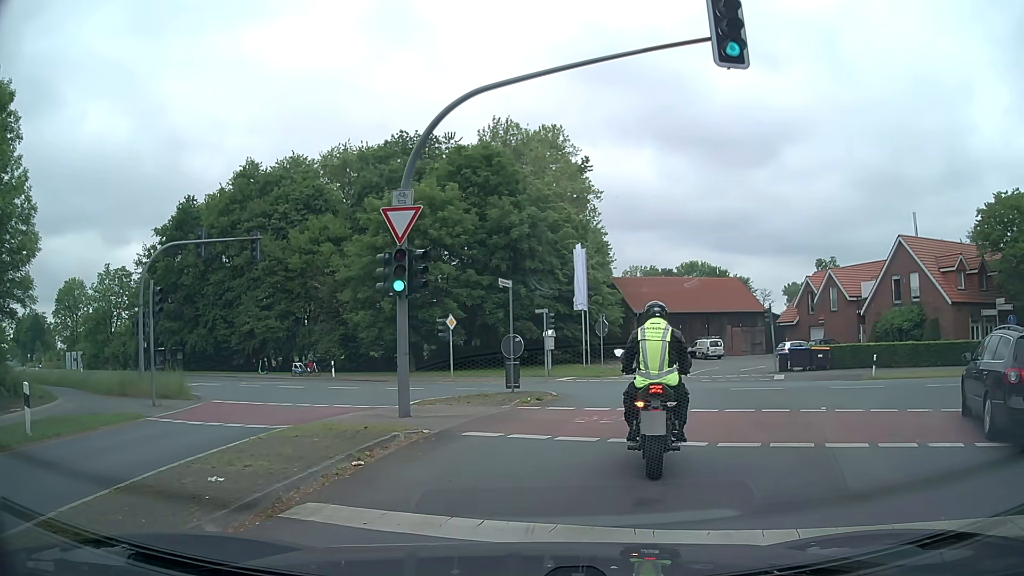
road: secondary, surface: asphalt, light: Day
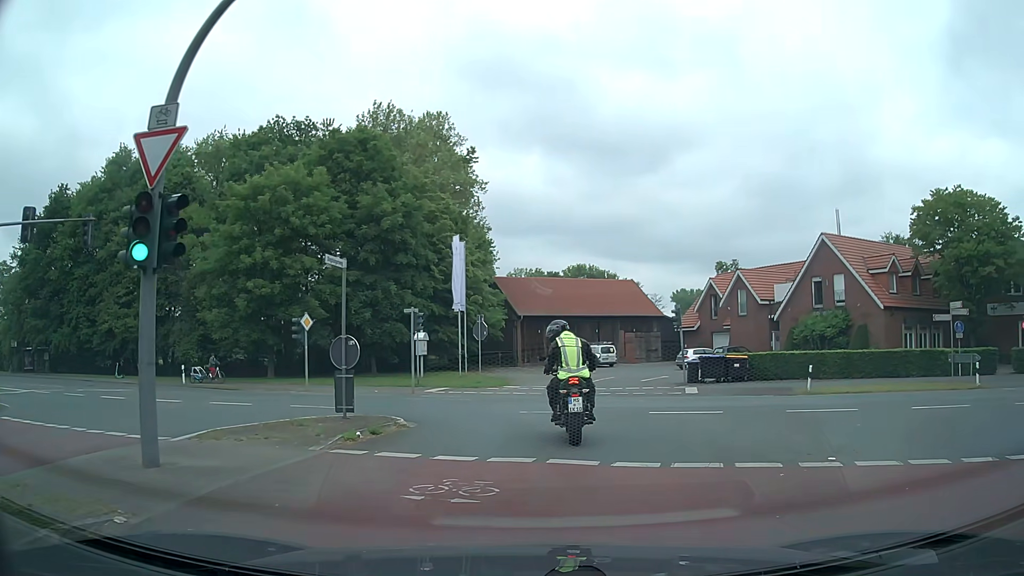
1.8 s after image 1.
(+0.3, +5.5) m; +8°
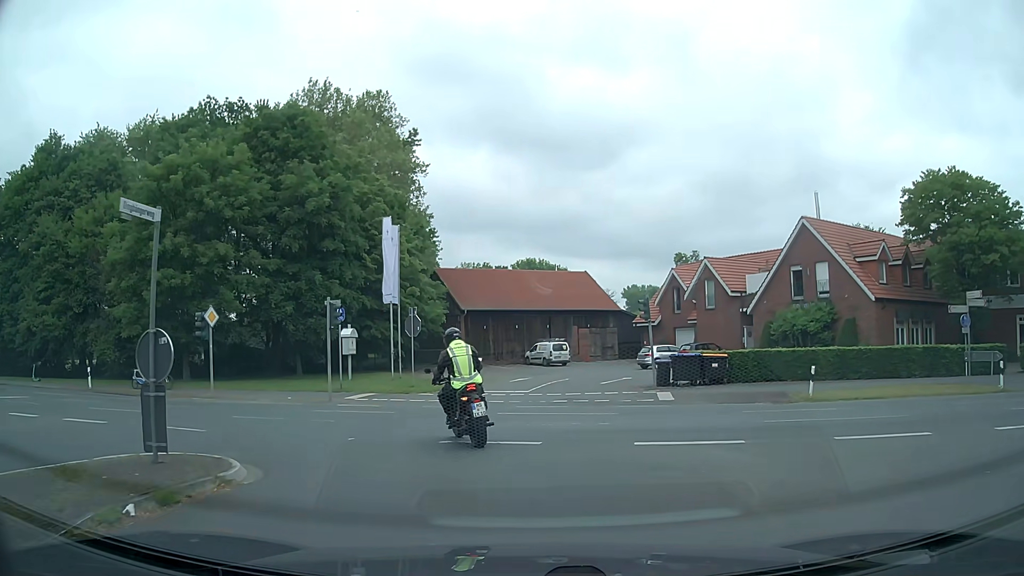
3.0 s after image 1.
(+0.2, +5.1) m; +5°
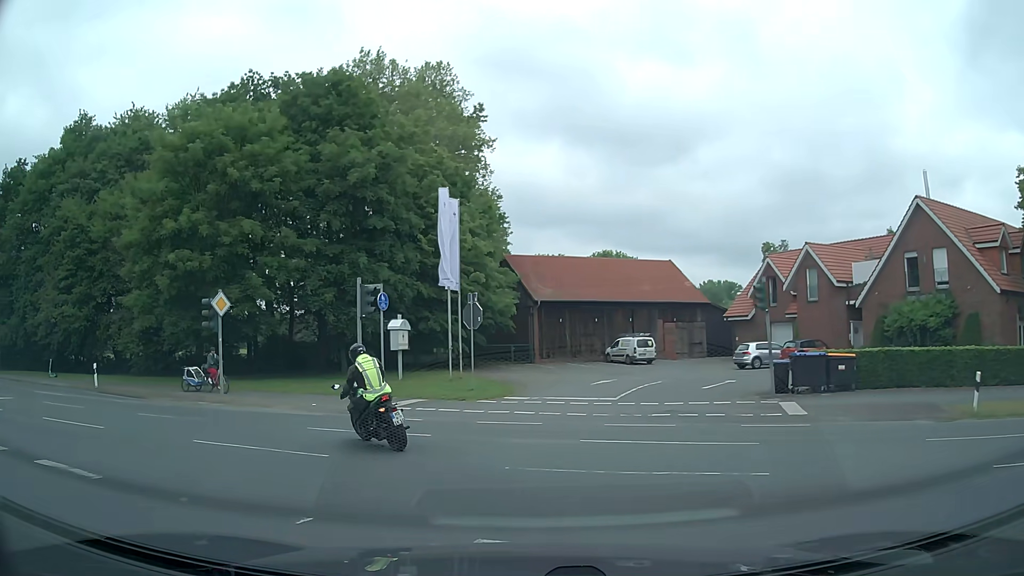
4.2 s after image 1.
(-0.3, +5.6) m; -8°
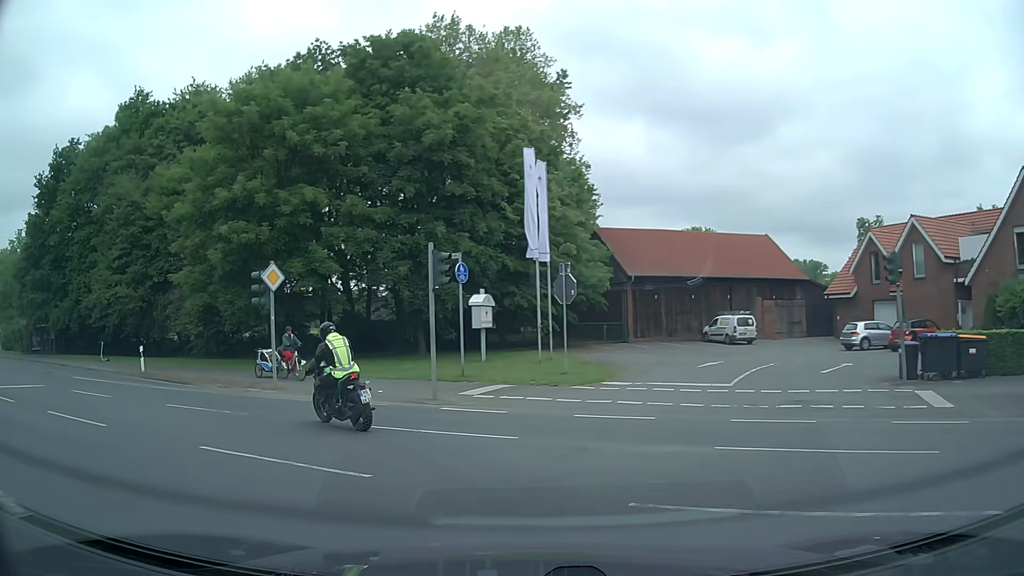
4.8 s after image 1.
(-0.2, +3.0) m; -7°
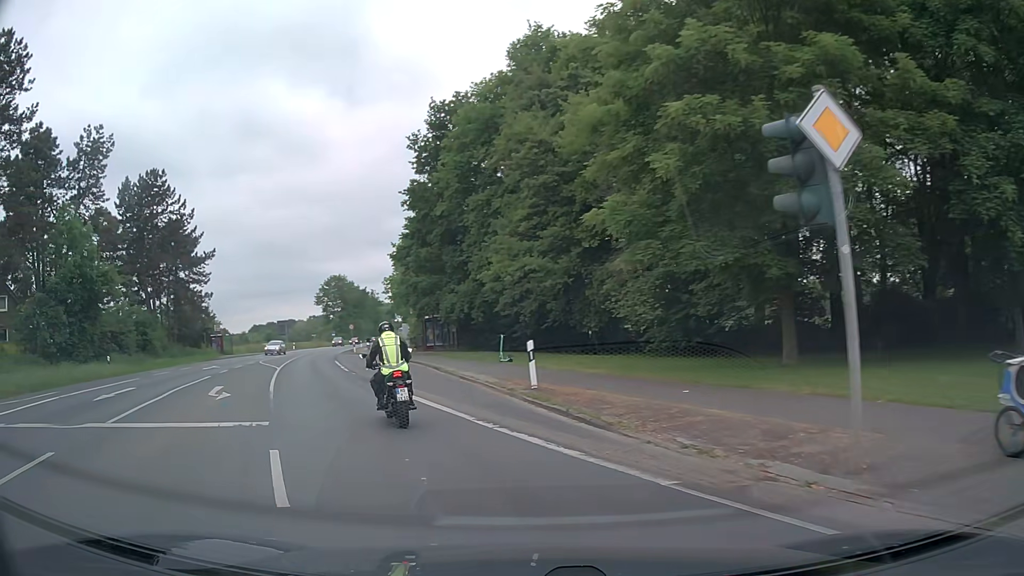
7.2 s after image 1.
(-4.7, +12.9) m; -39°
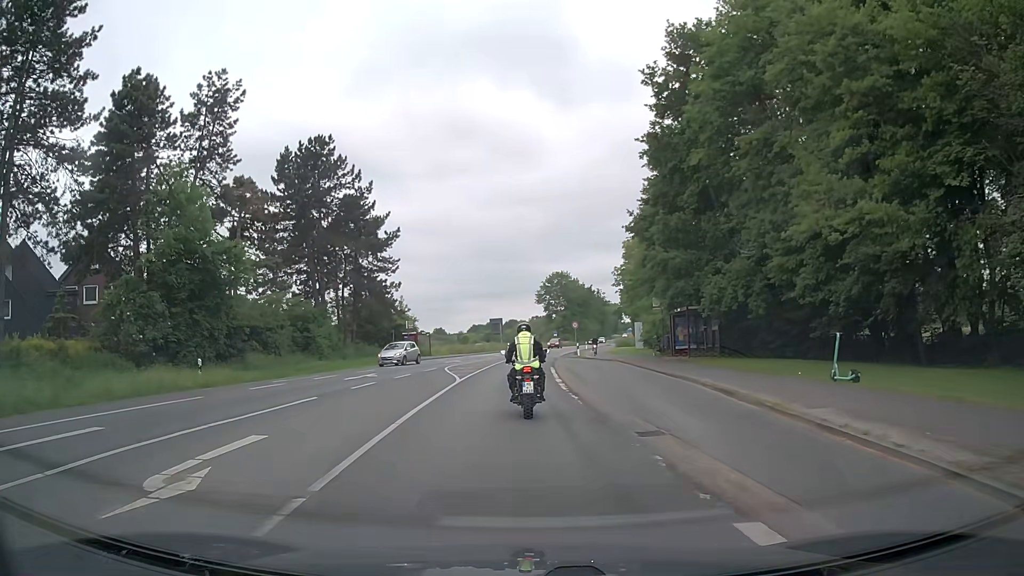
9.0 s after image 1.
(-2.7, +12.5) m; -20°
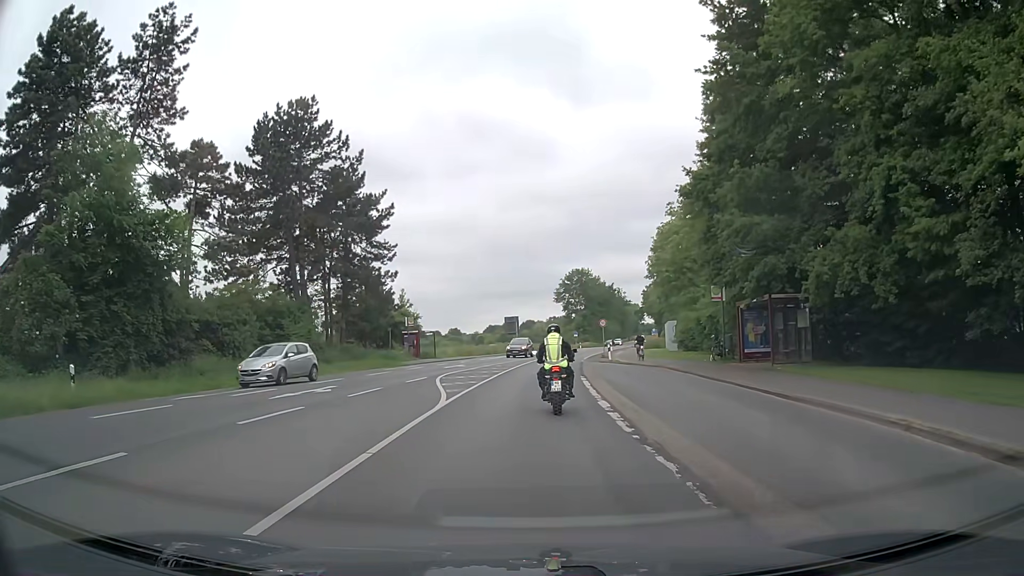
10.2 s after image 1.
(-0.1, +9.4) m; -1°
(0, +10) (0, +20) (0, +30) (+1, +40) (+2, +50) (+3, +60) (+4, +70) (+6, +80) (+8, +89) (+9, +99) m
